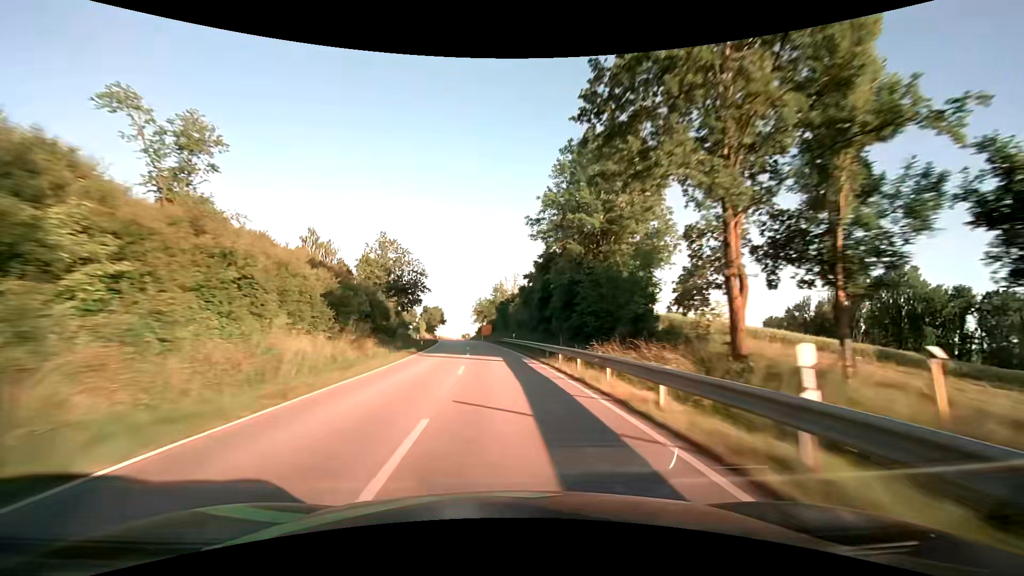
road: secondary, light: Day
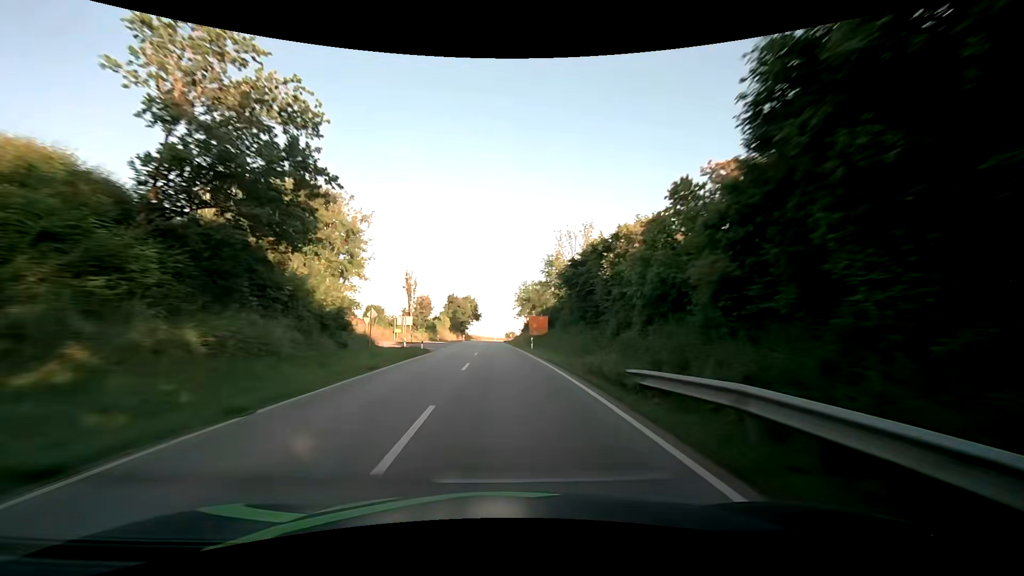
(-2.5, +47.1) m; -5°
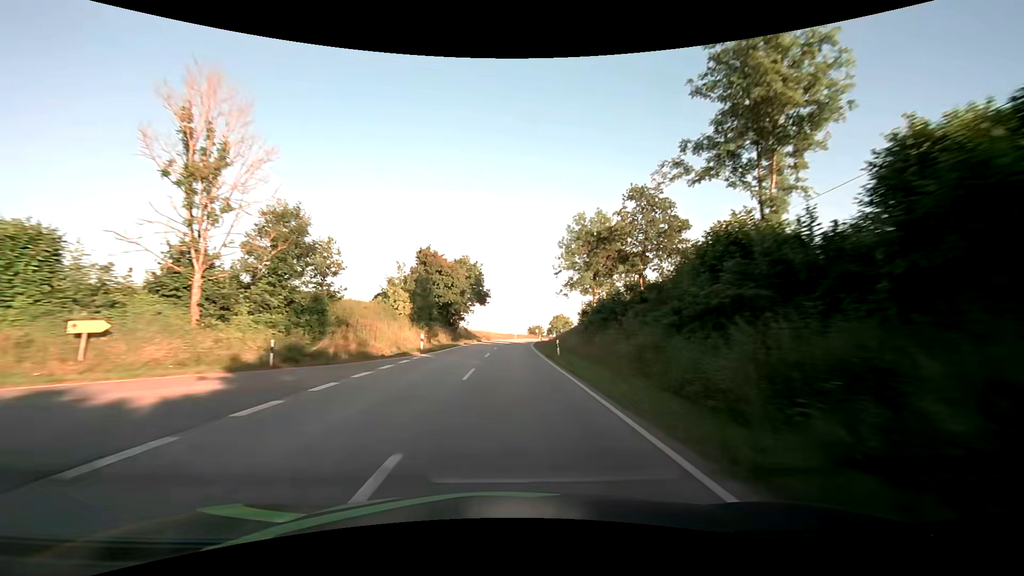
(-2.0, +63.3) m; -2°
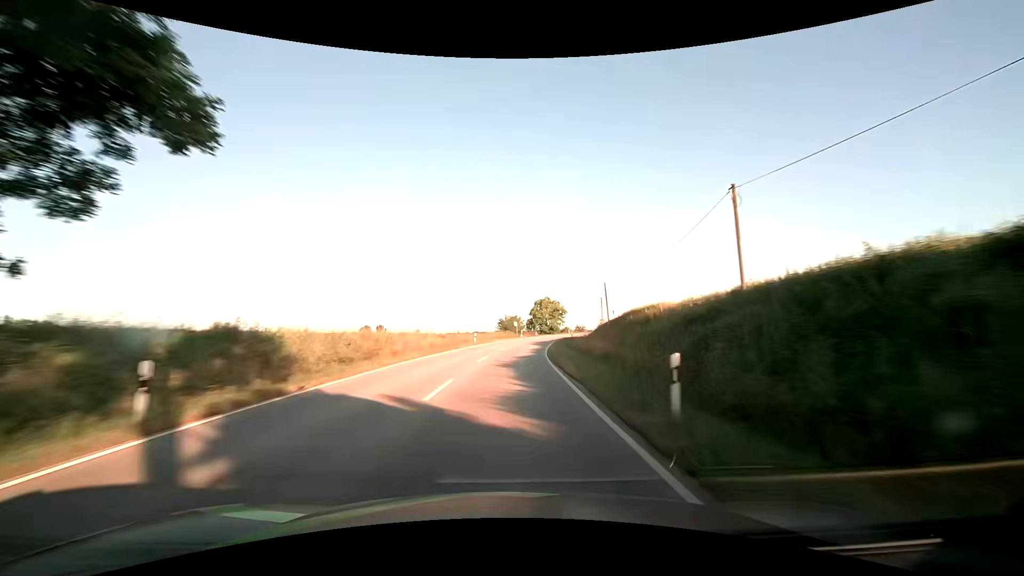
(+1.7, +63.6) m; +4°
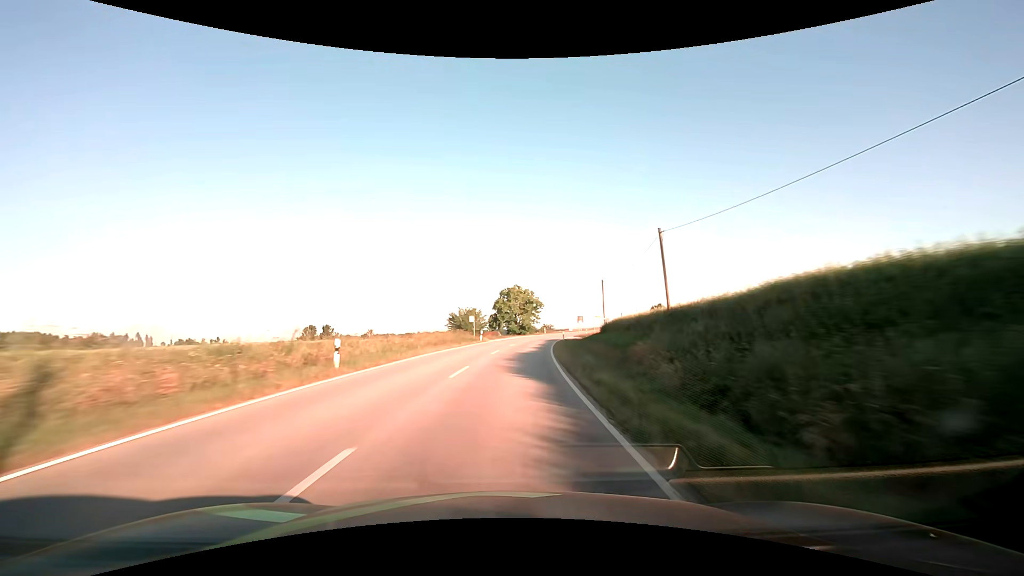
(+1.1, +31.8) m; +4°
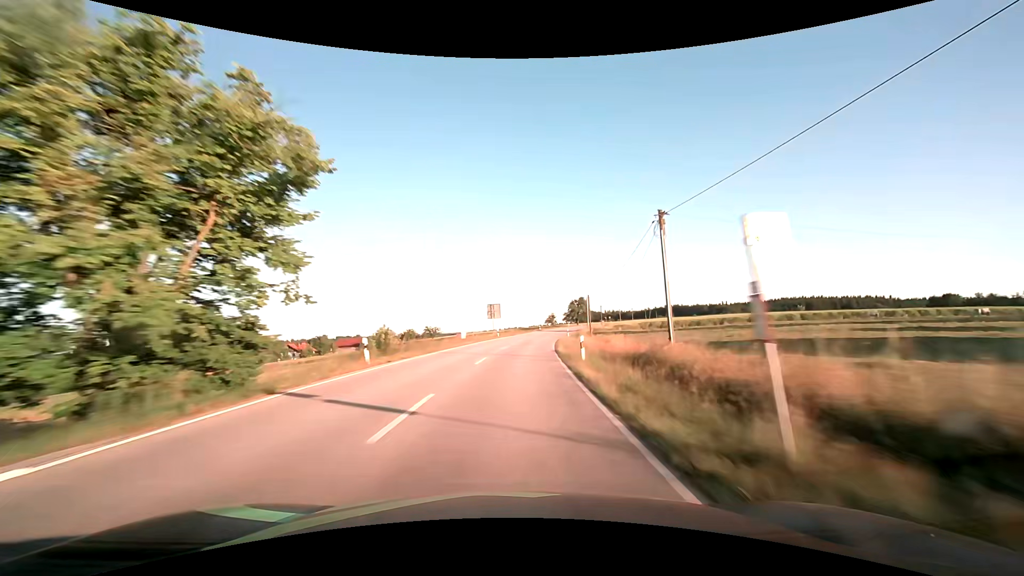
(+8.3, +78.7) m; +12°
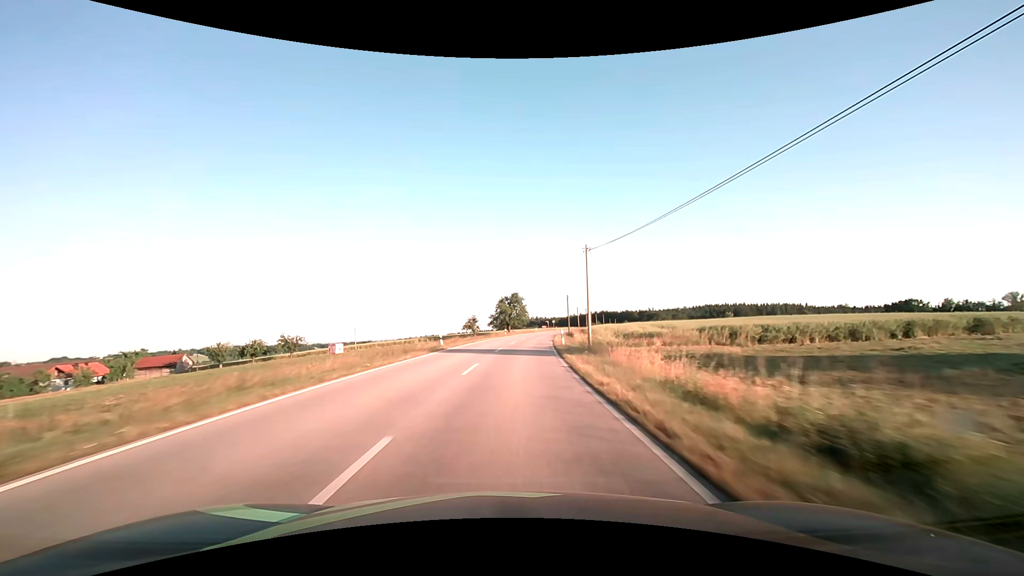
(+5.4, +63.0) m; +9°
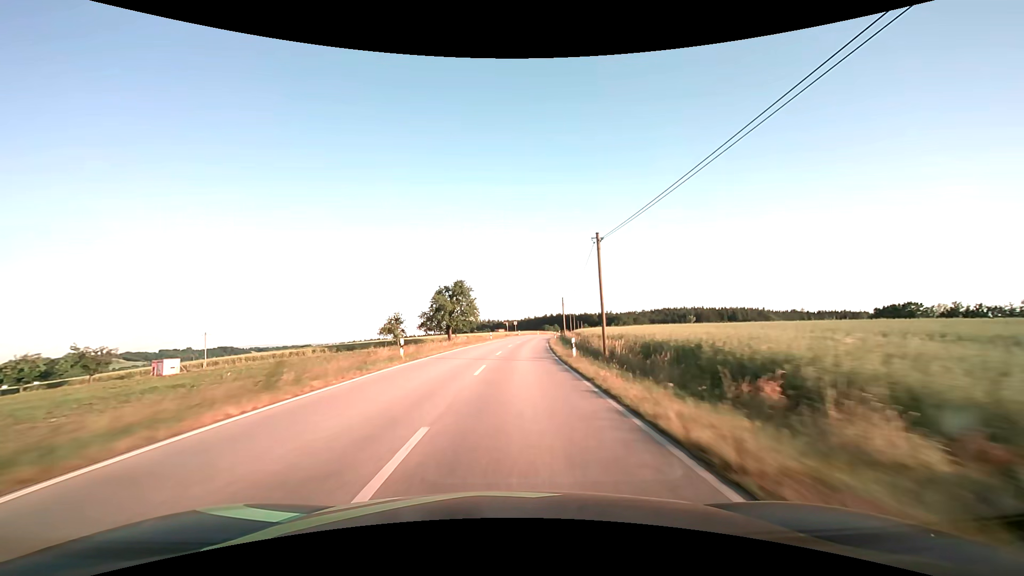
(+2.3, +47.2) m; +5°
(0, +10) (0, +20) (+1, +30) (+2, +40) (+2, +50) (+3, +60) (+4, +70) (+6, +80) (+7, +90) (+8, +100) m
